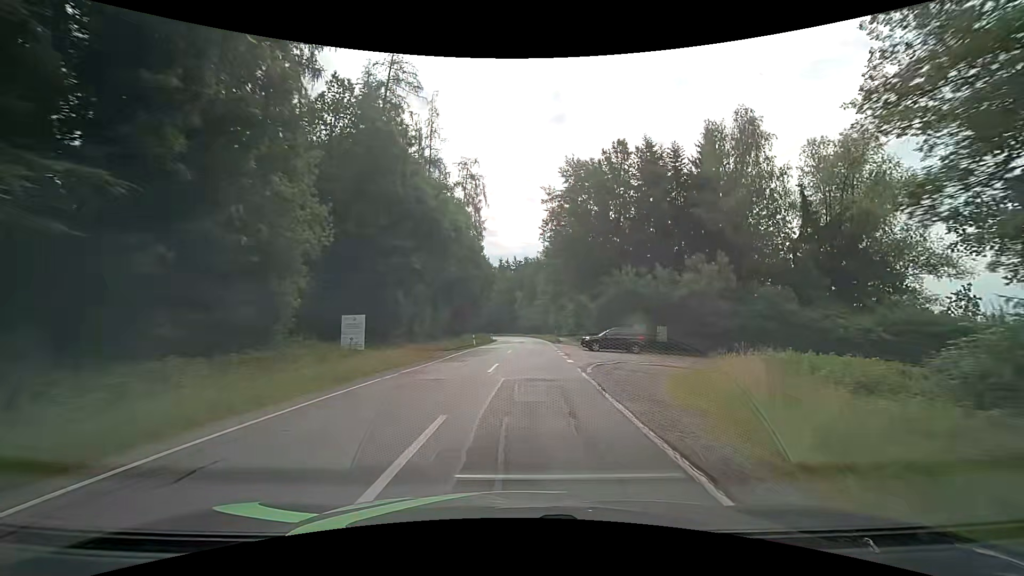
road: tertiary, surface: asphalt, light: Day
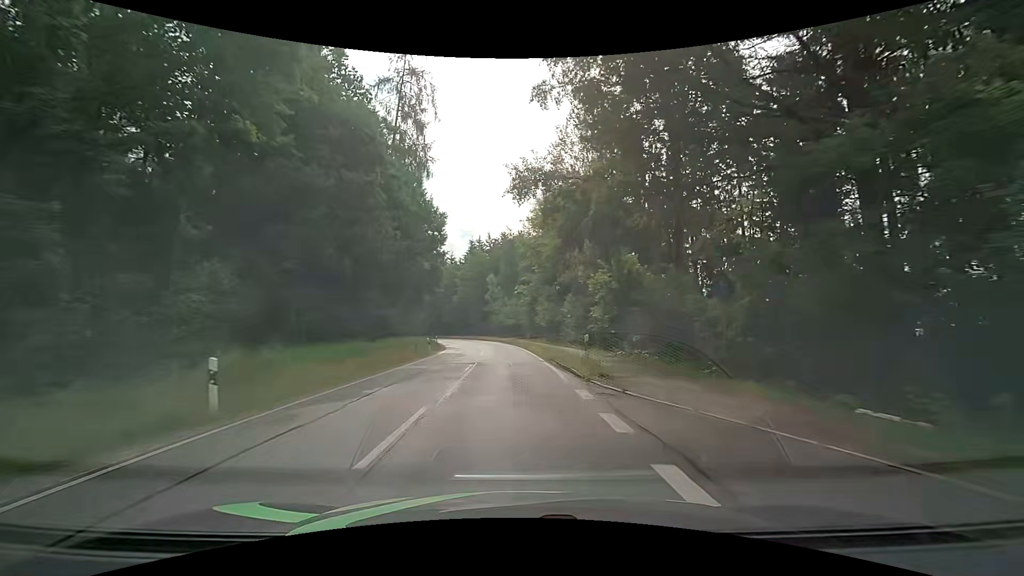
(+1.1, +35.2) m; +3°
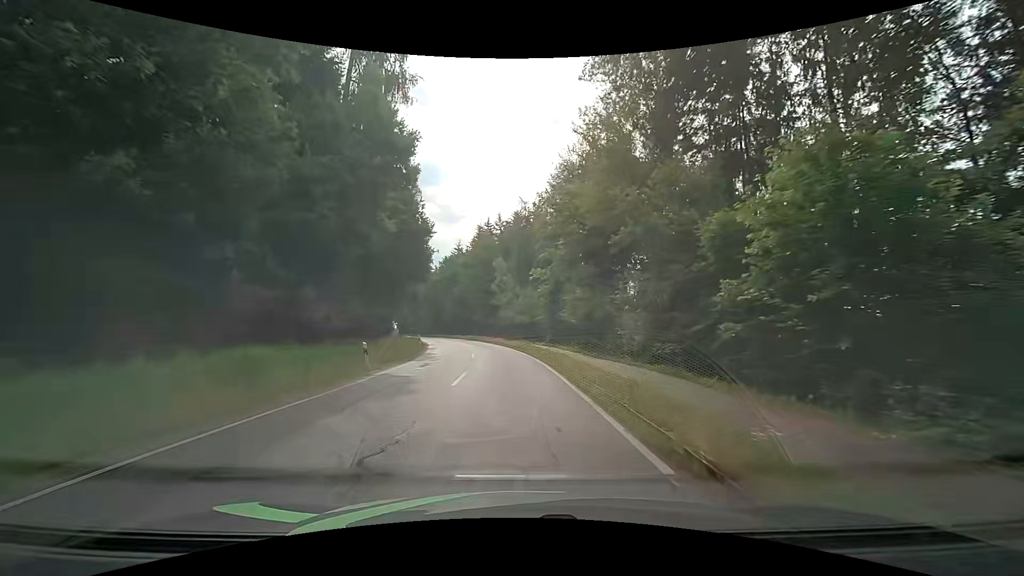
(-0.3, +16.8) m; -1°
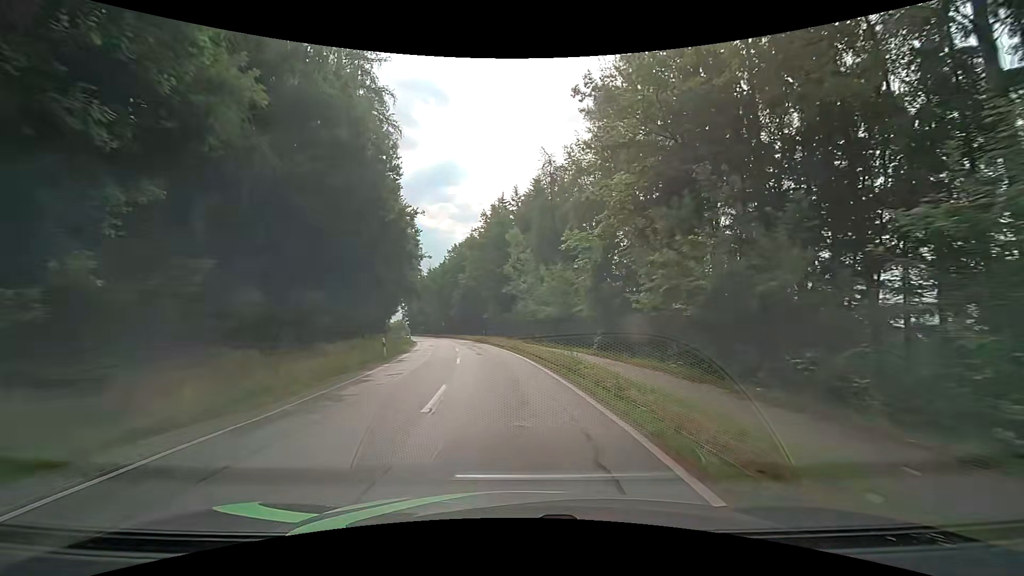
(-0.3, +16.7) m; -4°
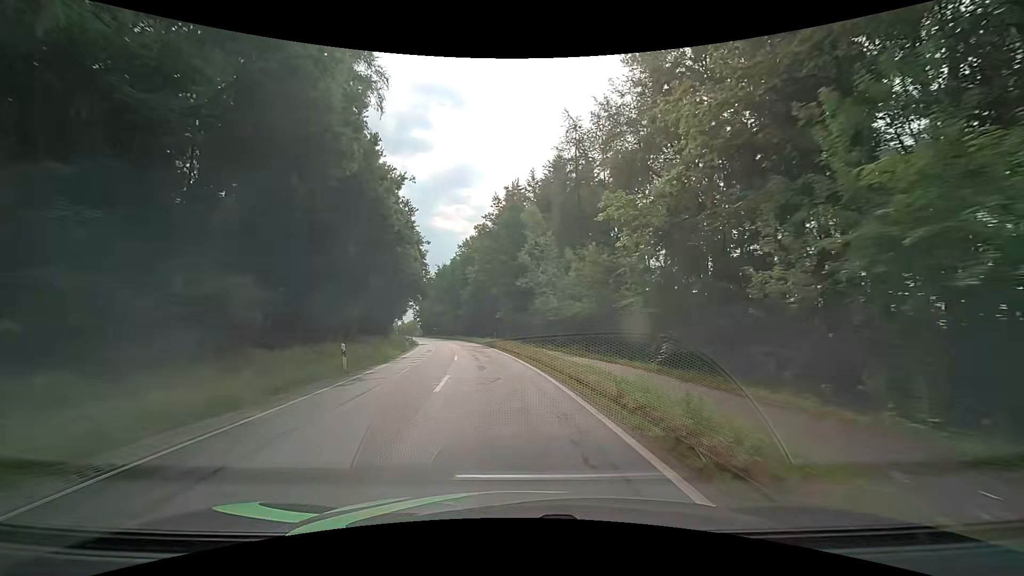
(+0.1, +8.3) m; 0°
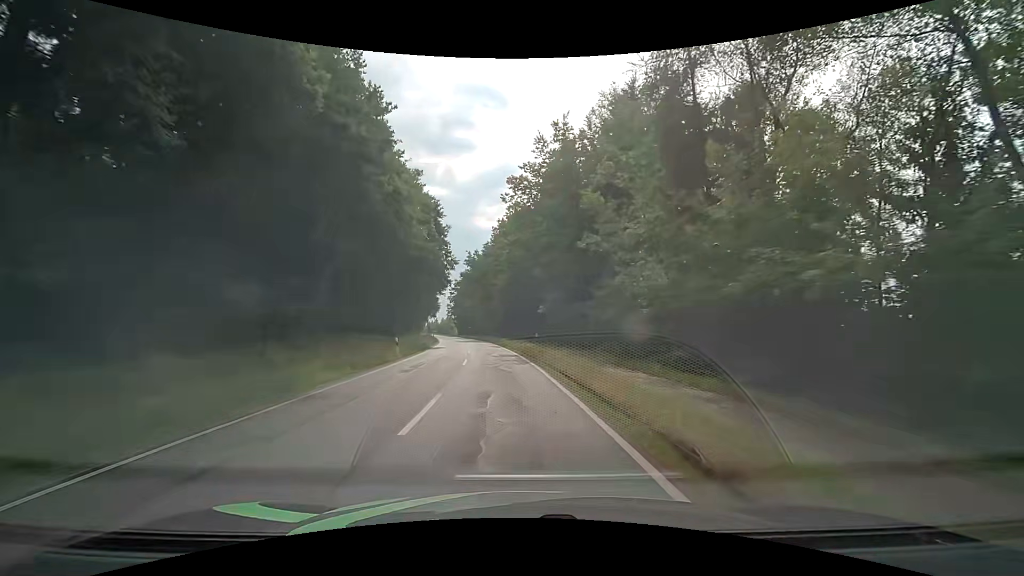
(-0.6, +16.6) m; -5°
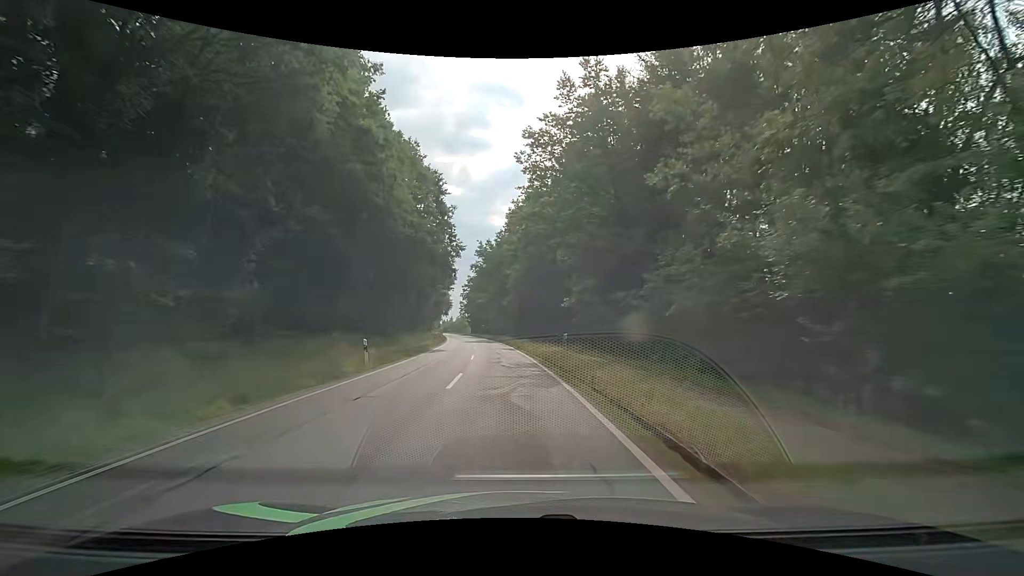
(-0.1, +8.3) m; -2°
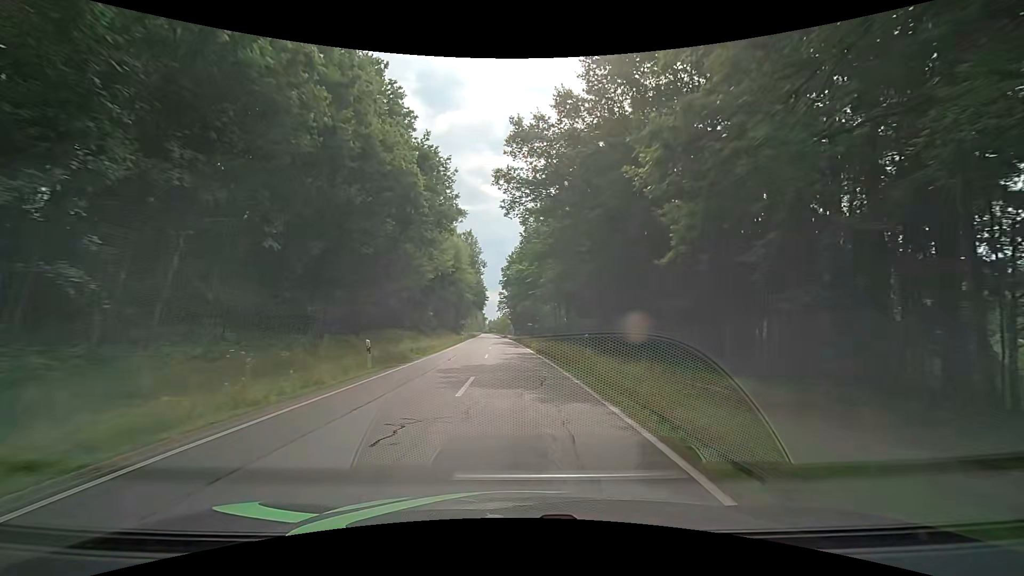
(-2.4, +42.3) m; -5°
(0, +10) (0, +20) (-1, +30) (-1, +40) (-2, +50) (-2, +60) (-3, +70) (-3, +80) (-4, +90) (-5, +100) m
